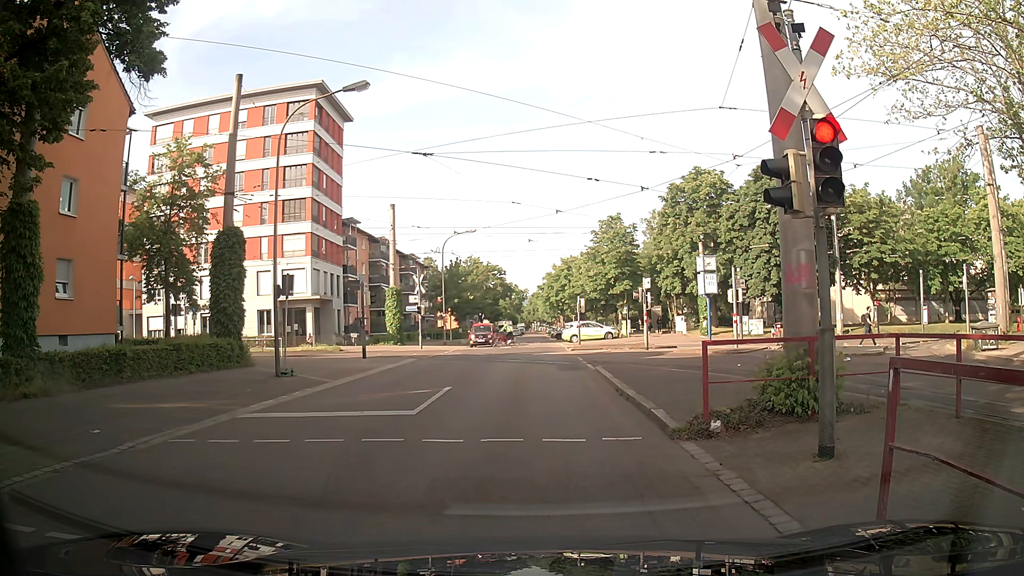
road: residential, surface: asphalt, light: Day
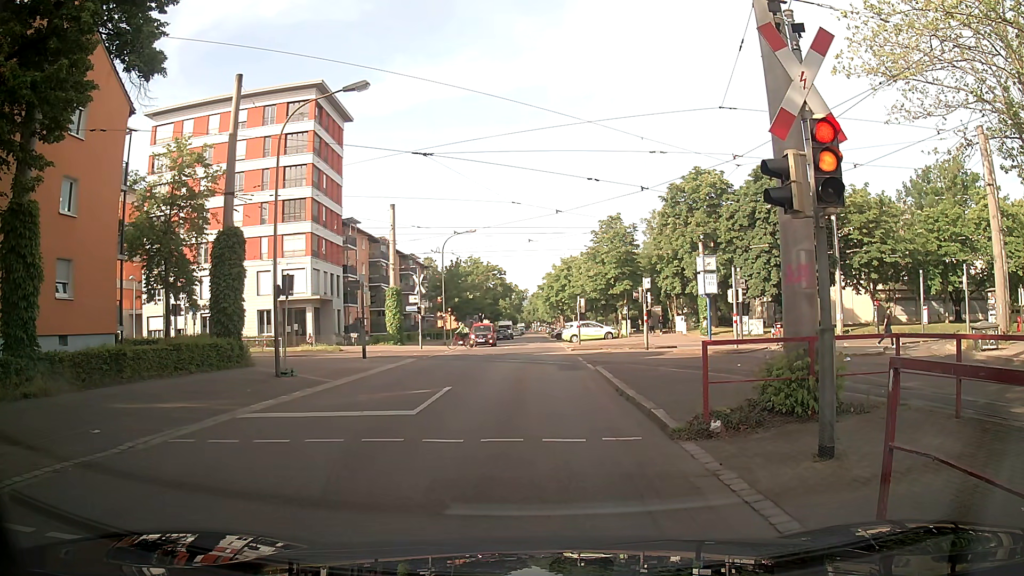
(0.0, 0.0) m; 0°
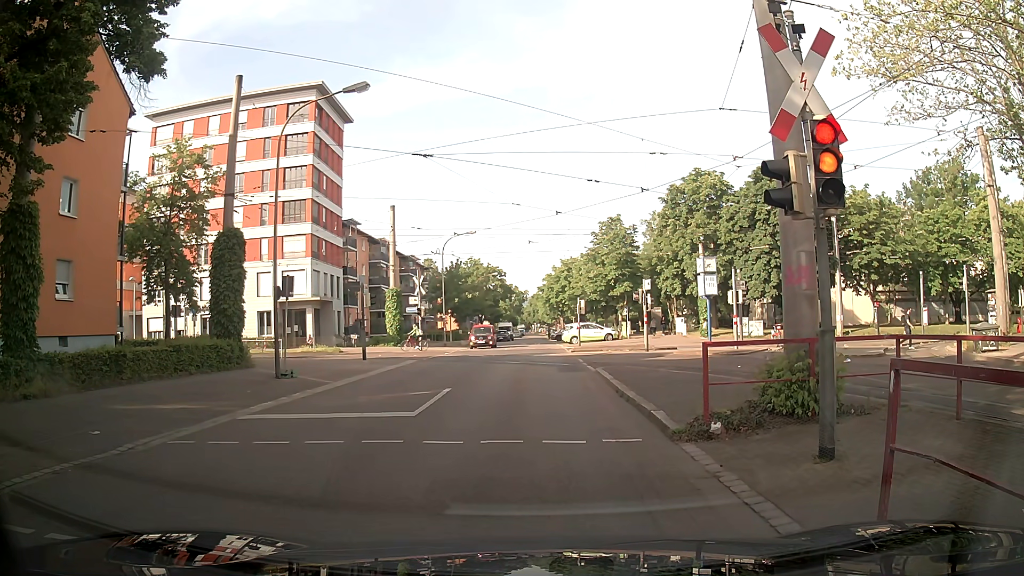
(0.0, 0.0) m; 0°
